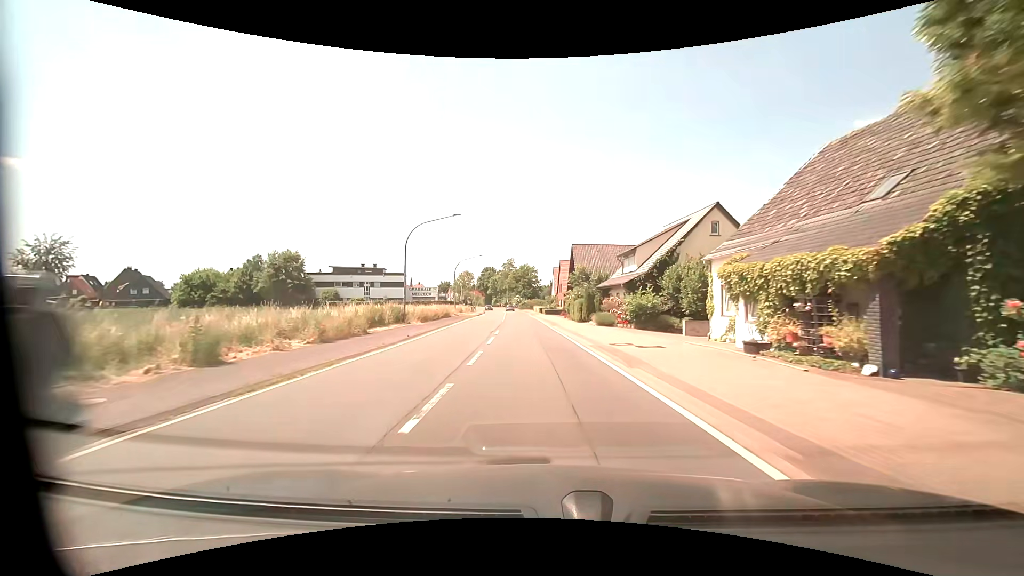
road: primary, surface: asphalt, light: Day
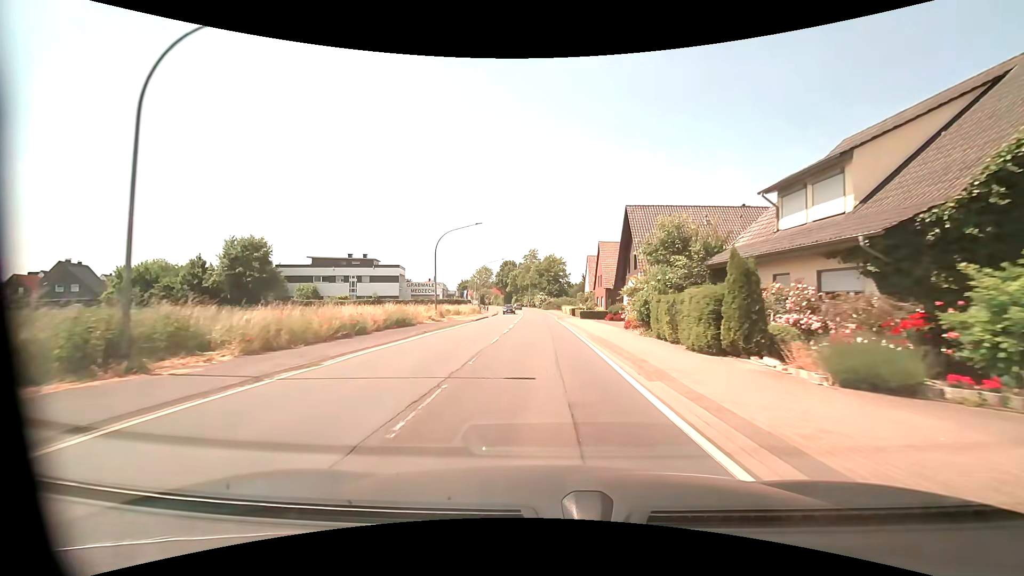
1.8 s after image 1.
(-0.9, +24.7) m; -3°
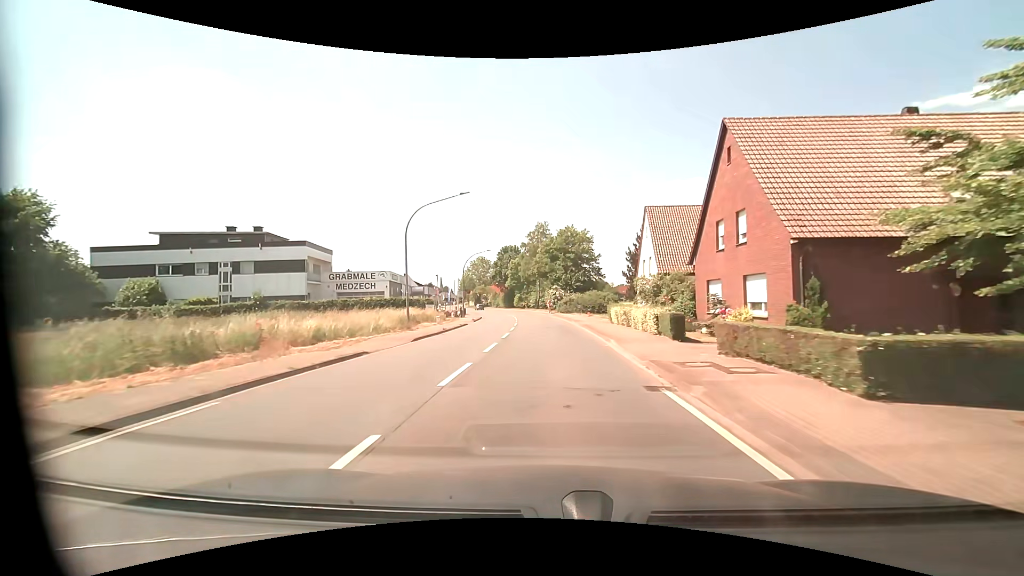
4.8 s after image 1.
(-0.8, +41.4) m; -2°
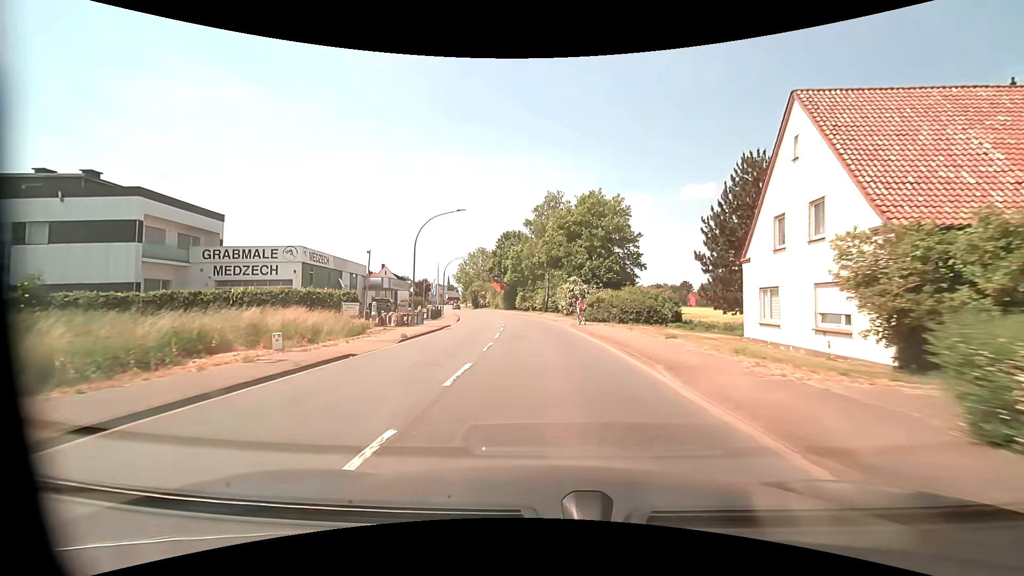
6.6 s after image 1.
(-0.1, +24.1) m; -1°
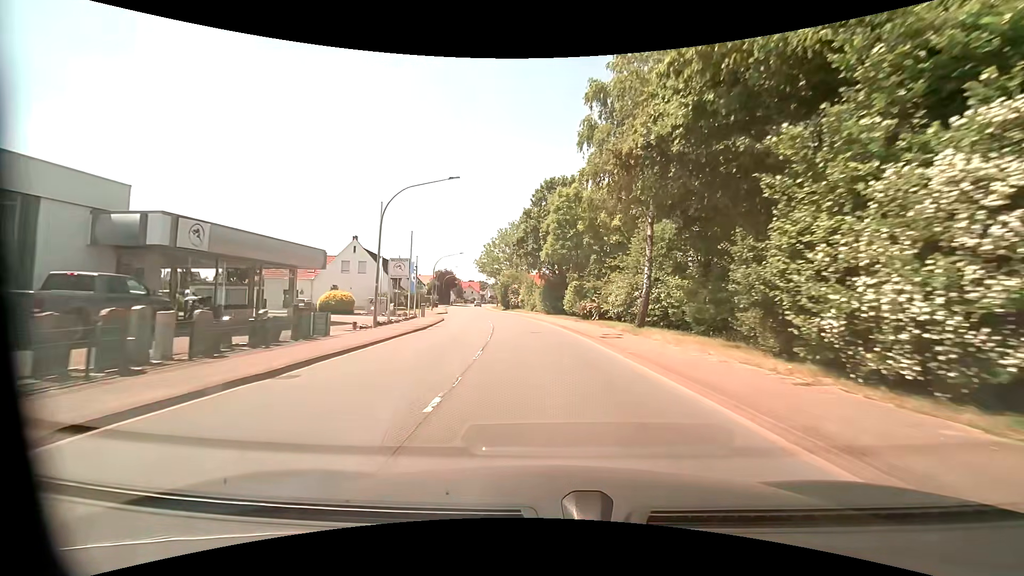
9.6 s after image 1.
(-1.6, +38.5) m; -6°
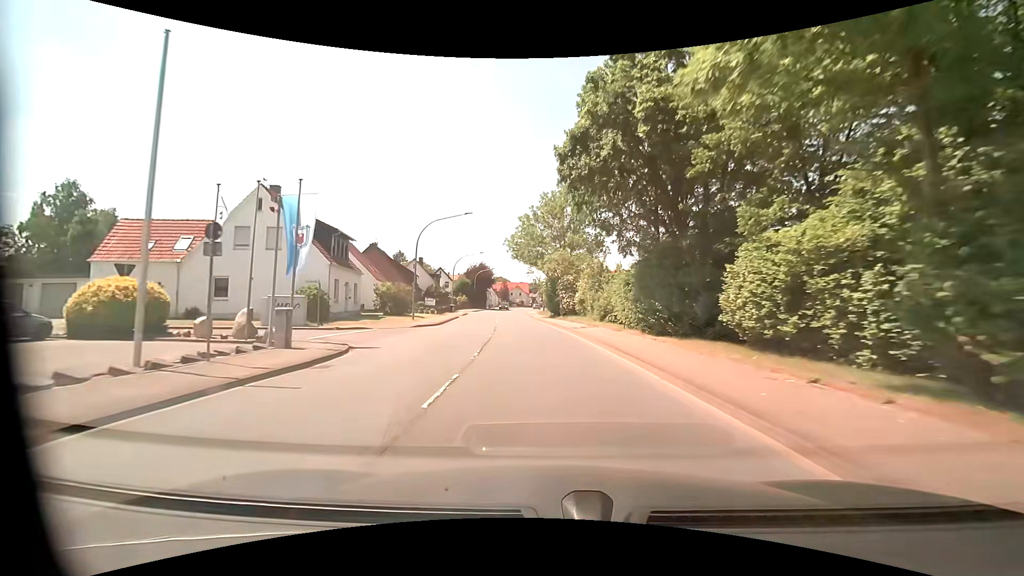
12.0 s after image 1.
(-1.5, +30.4) m; -6°
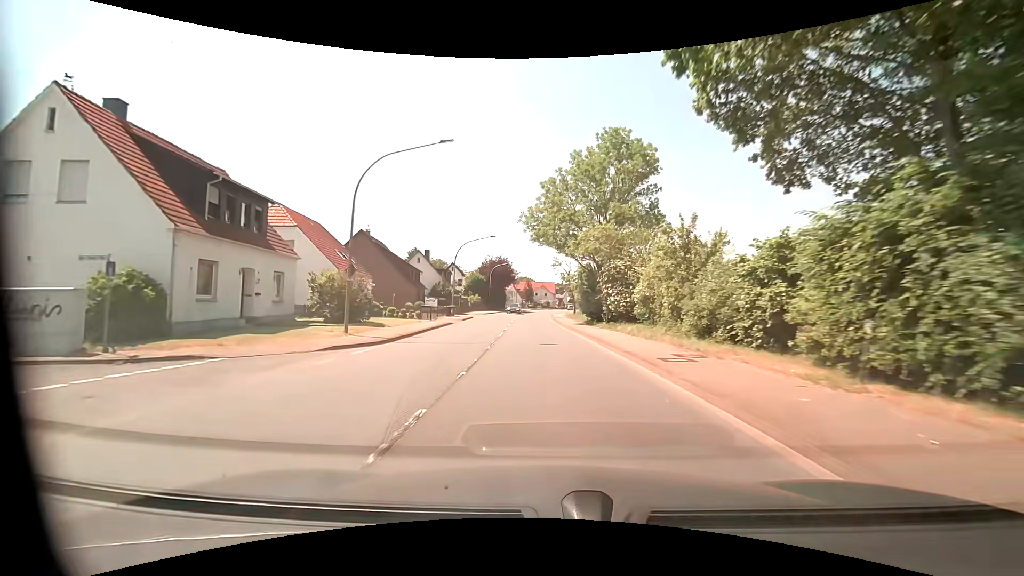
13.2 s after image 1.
(-0.4, +15.8) m; -3°
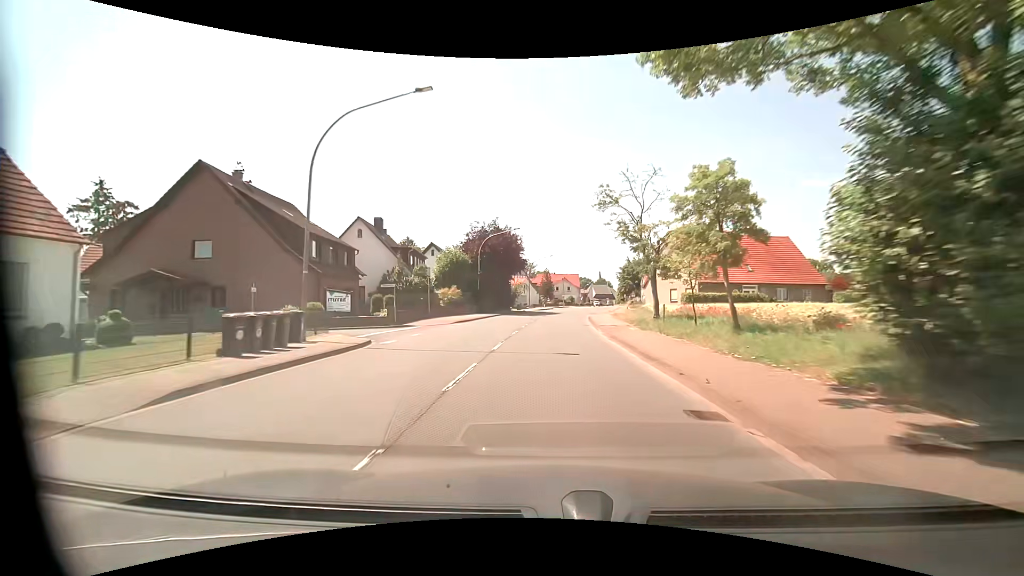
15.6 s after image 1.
(-0.5, +32.5) m; -1°
(0, +10) (0, +20) (0, +30) (+1, +40) (+1, +50) (+3, +60) (+4, +70) (+6, +80) (+8, +89) (+10, +99) m
